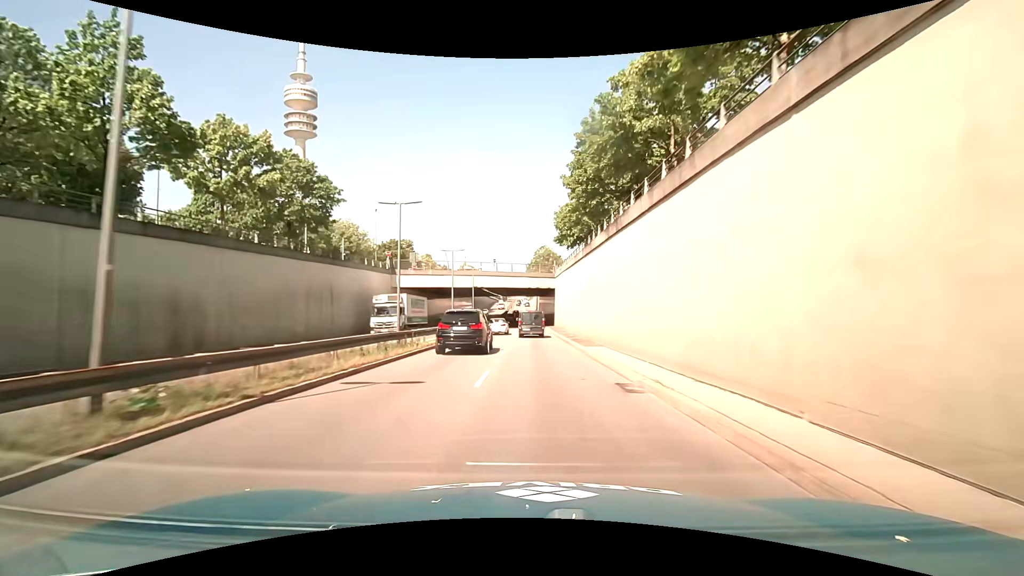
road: trunk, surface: asphalt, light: Day
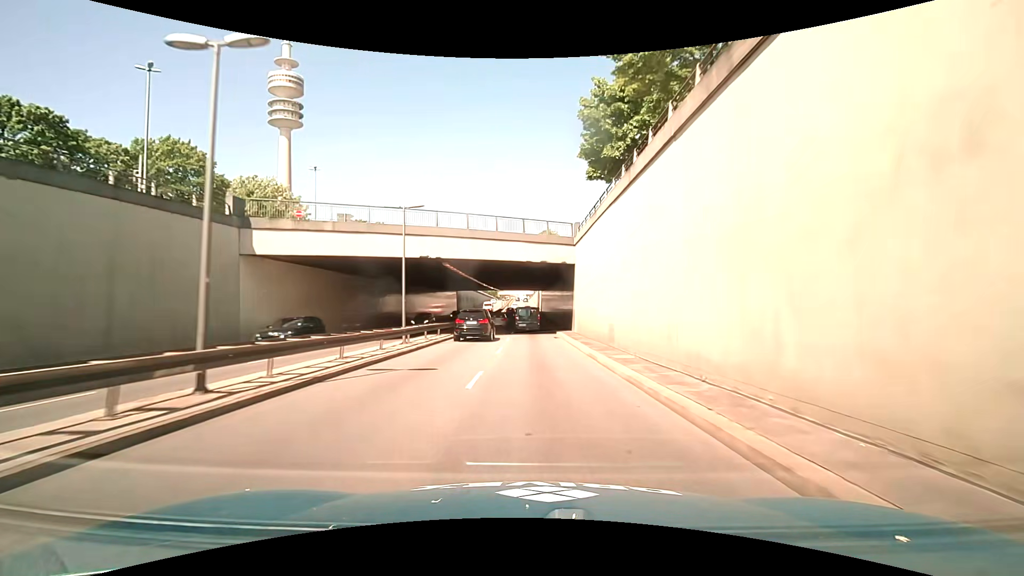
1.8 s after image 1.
(0.0, +27.3) m; 0°
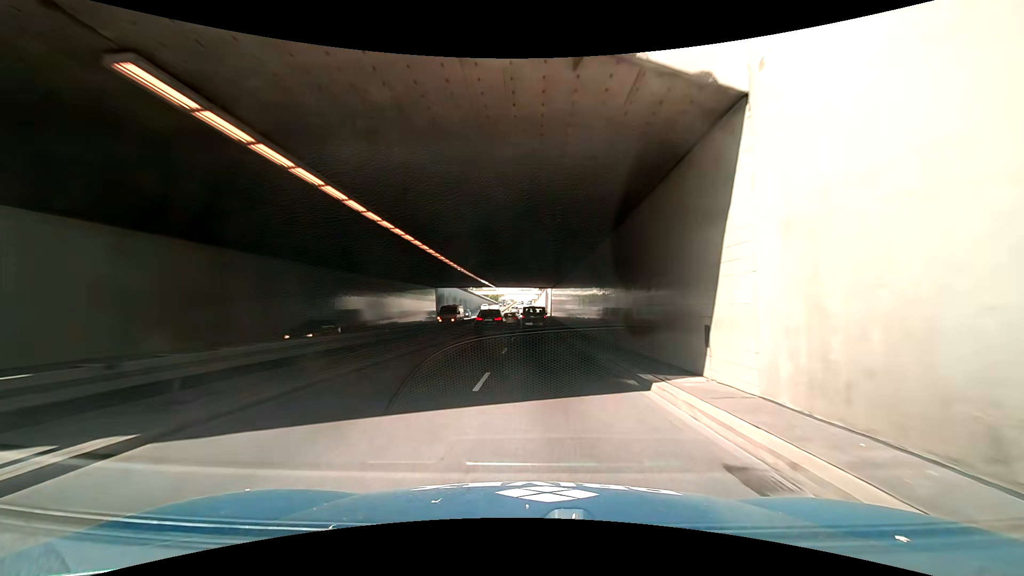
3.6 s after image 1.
(-0.1, +27.3) m; 0°
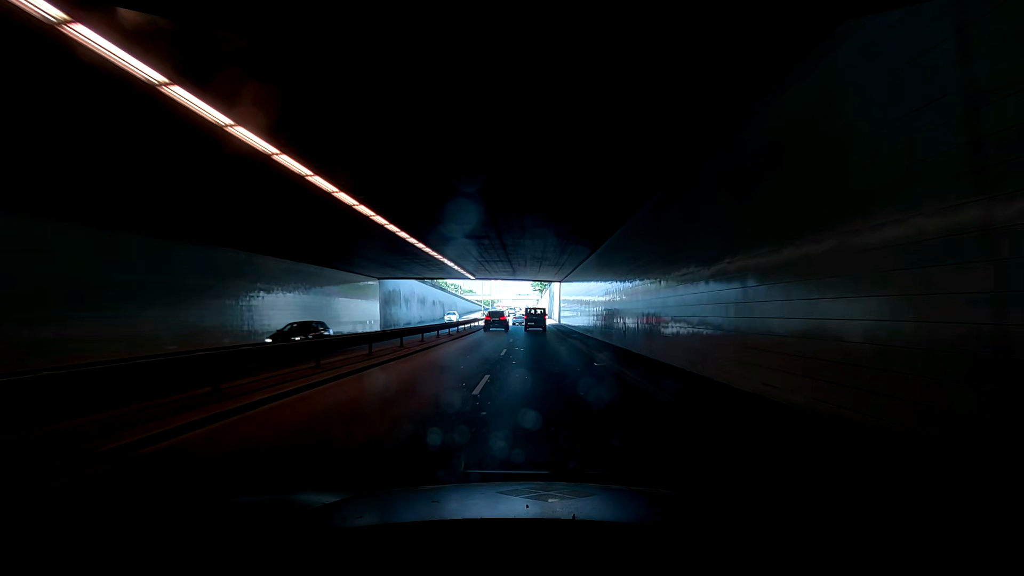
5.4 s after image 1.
(0.0, +27.2) m; 0°
